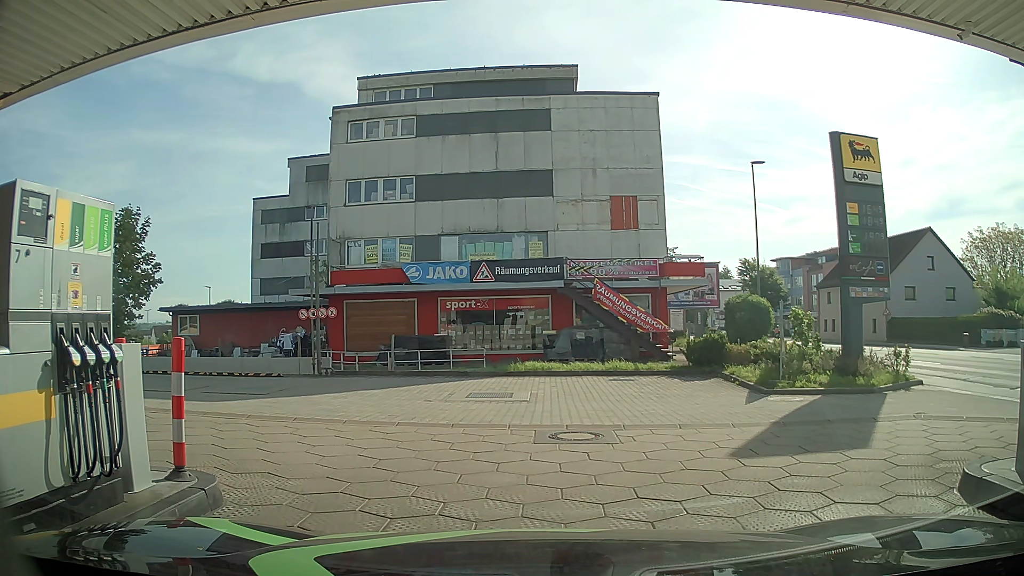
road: service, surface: paving_stones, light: Day
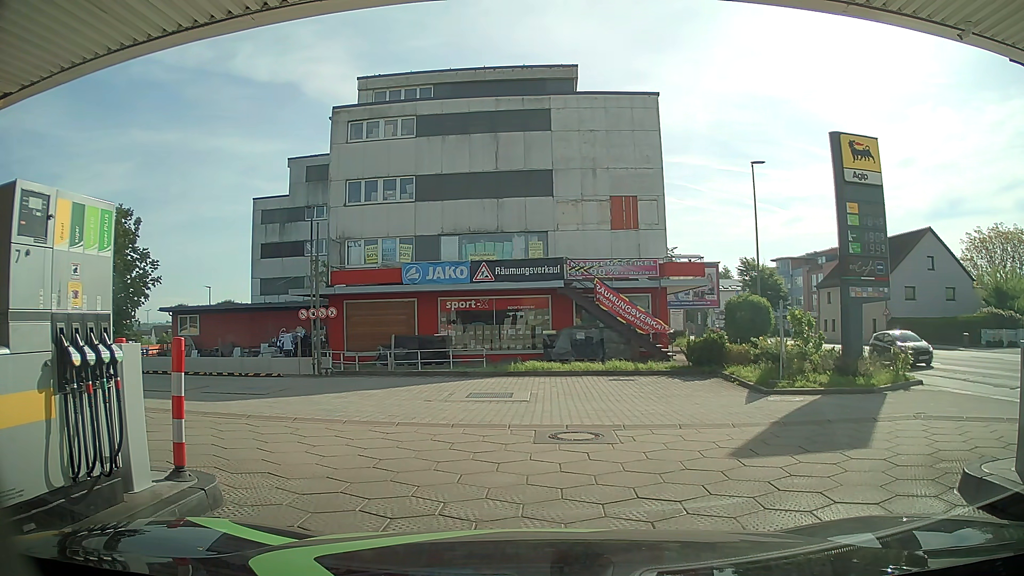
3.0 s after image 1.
(0.0, 0.0) m; 0°
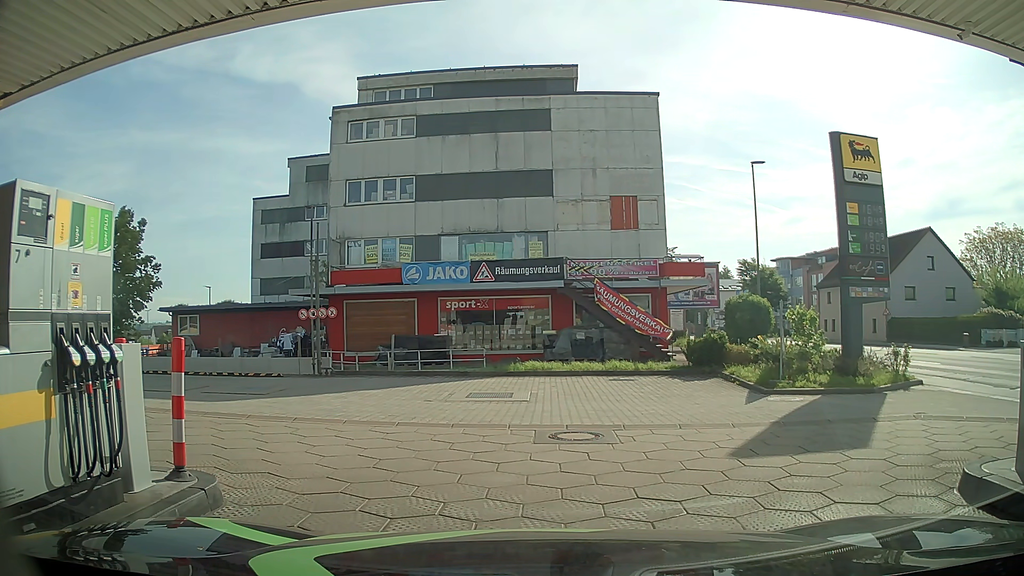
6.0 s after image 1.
(0.0, 0.0) m; 0°
